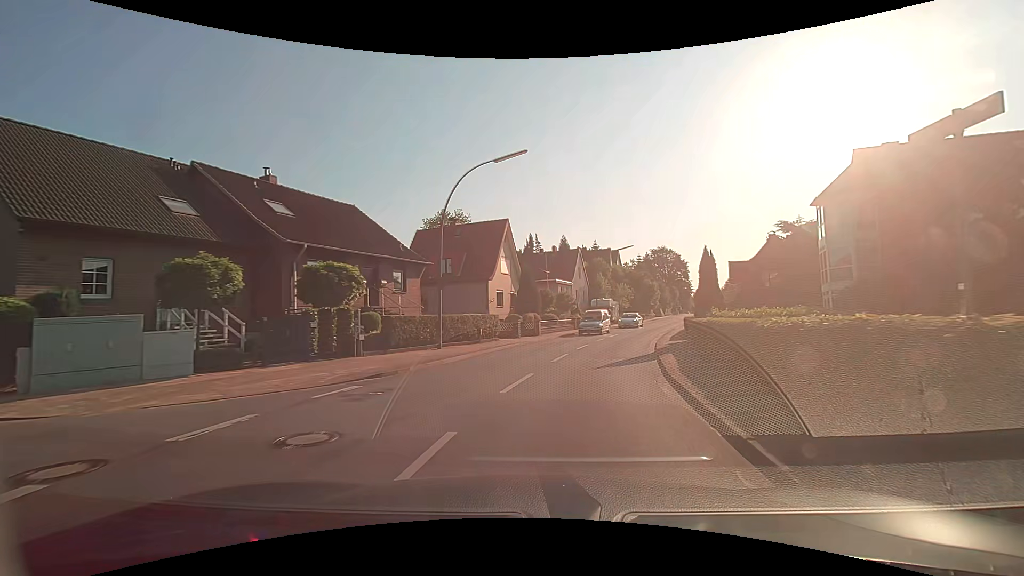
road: secondary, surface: asphalt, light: Day
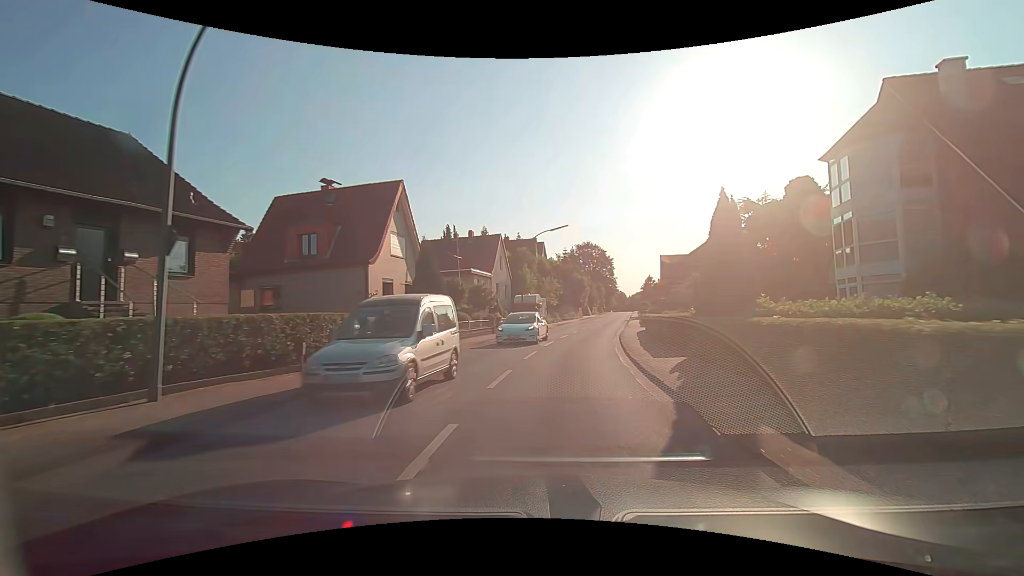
(+0.9, +11.8) m; +9°
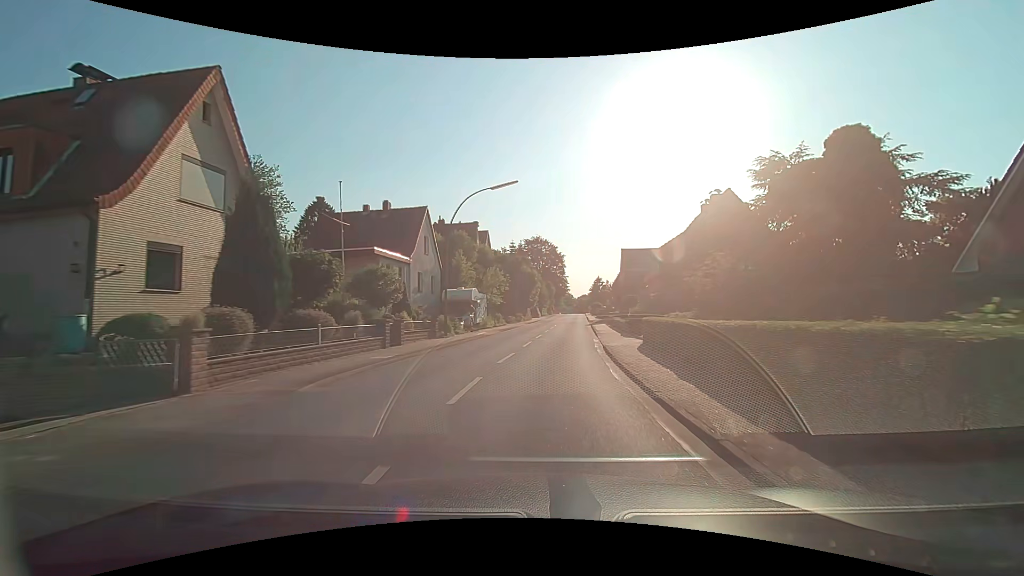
(+0.7, +13.6) m; +6°
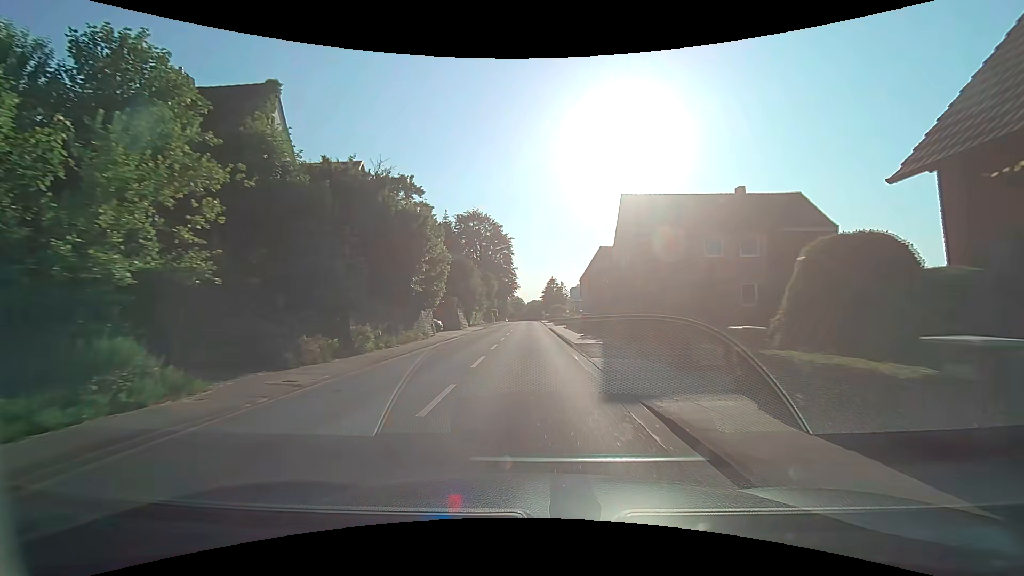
(+2.6, +36.8) m; +6°
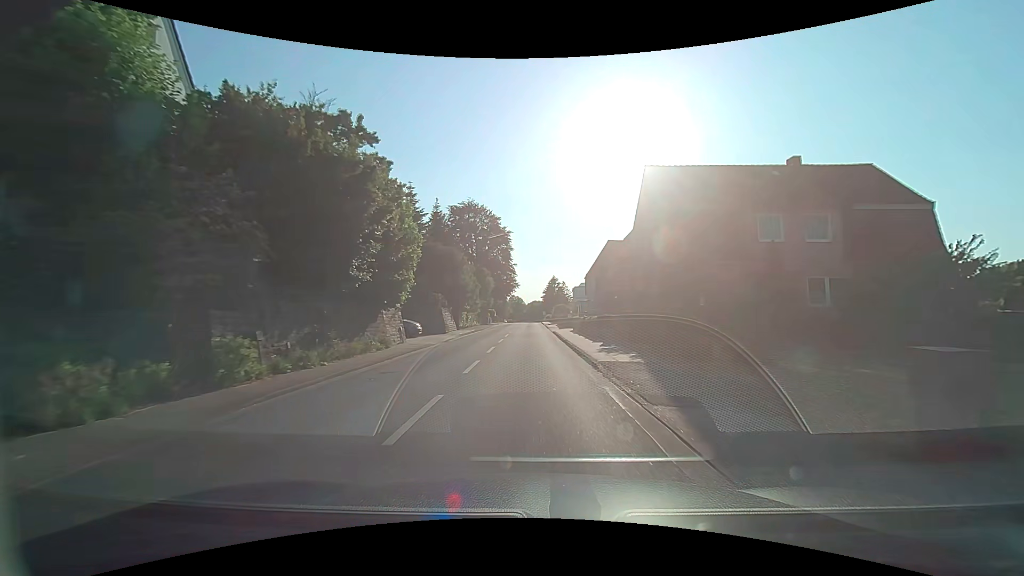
(0.0, +7.3) m; 0°
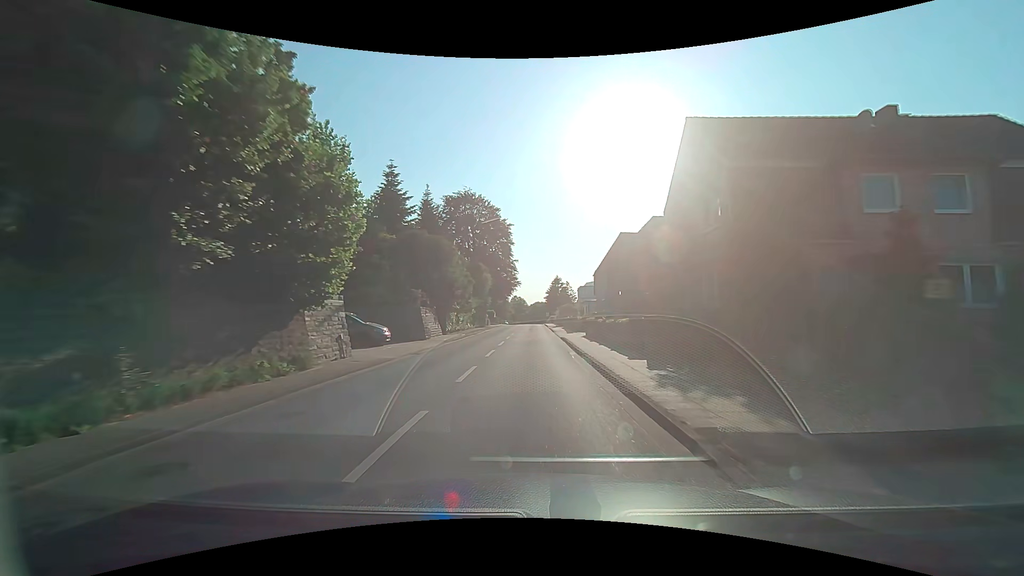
(0.0, +7.3) m; -1°
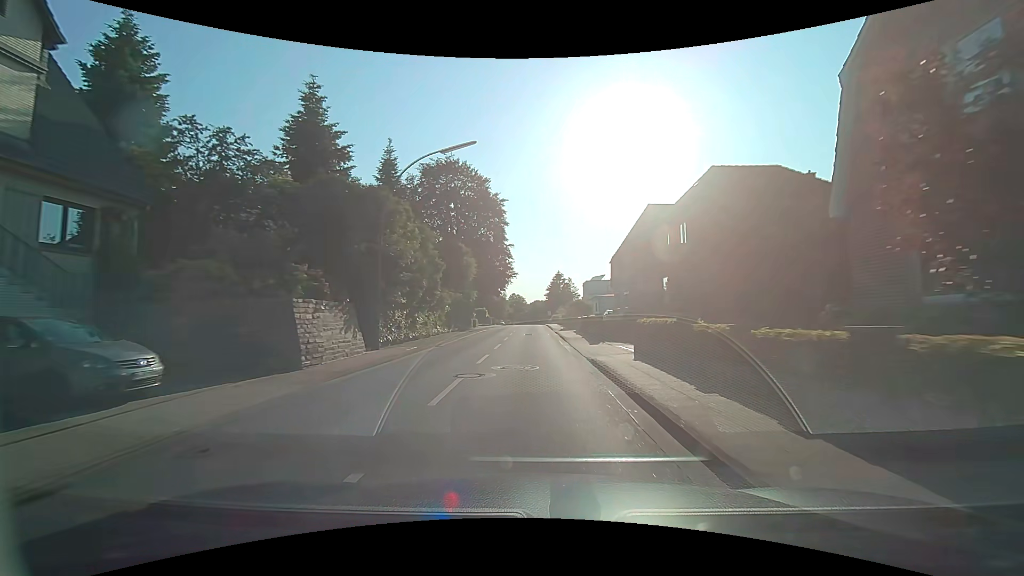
(0.0, +14.6) m; 0°
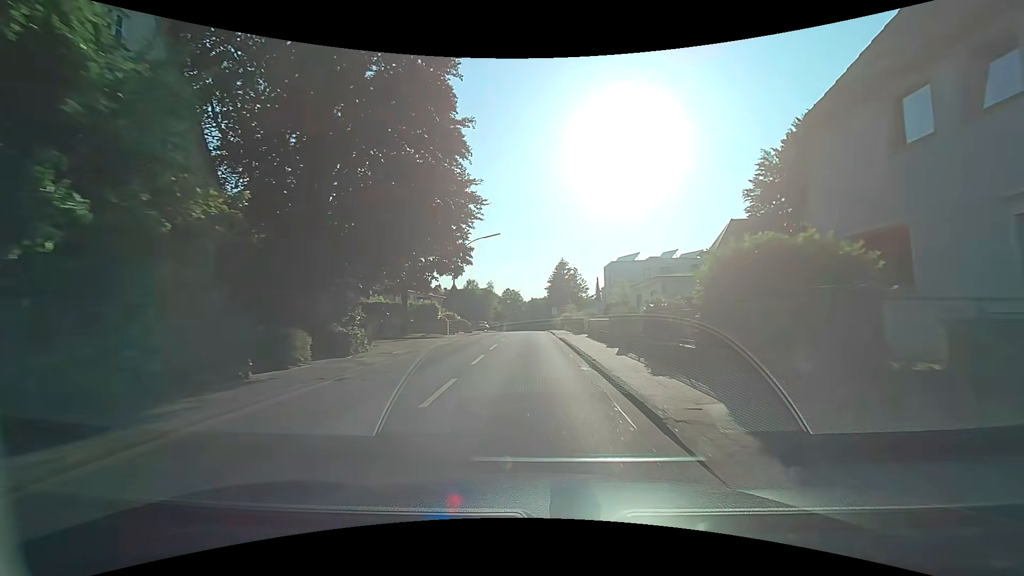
(0.0, +36.3) m; +1°
(0, +10) (0, +20) (0, +30) (-1, +40) (-1, +50) (-1, +60) (-1, +70) (-1, +80) (-1, +90) (-1, +100) m
